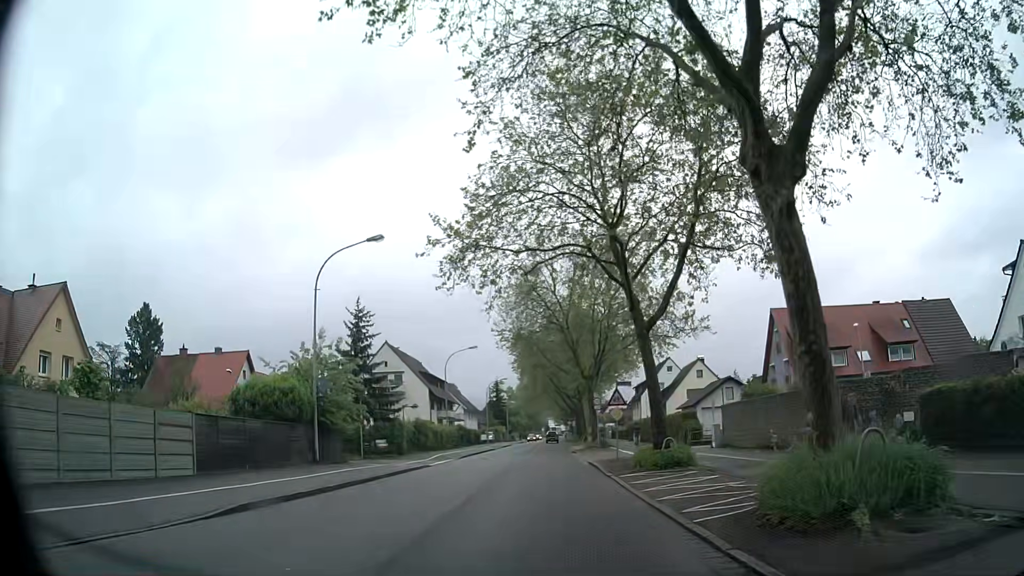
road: secondary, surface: asphalt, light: Day
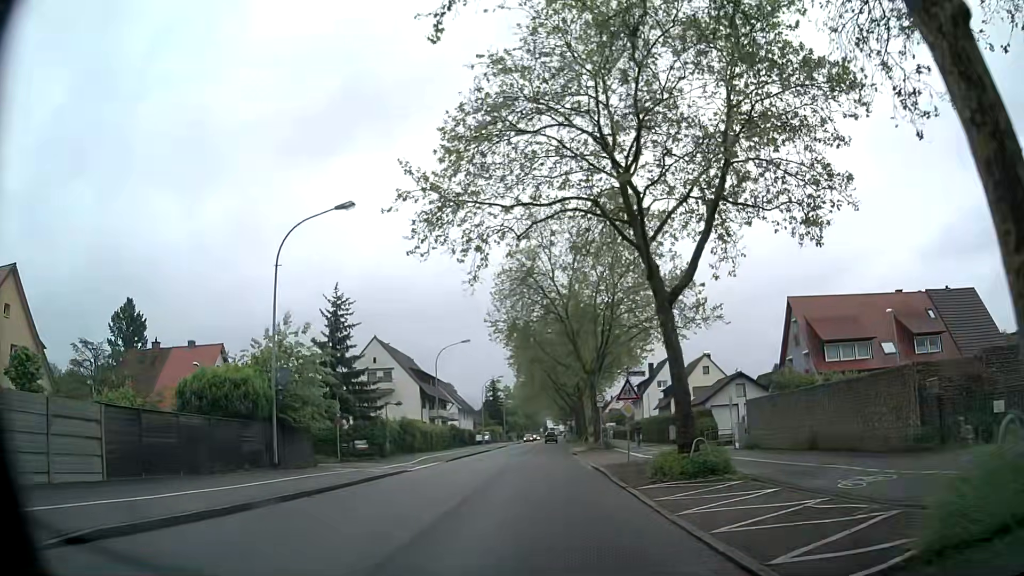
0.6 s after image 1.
(+0.1, +4.5) m; +1°
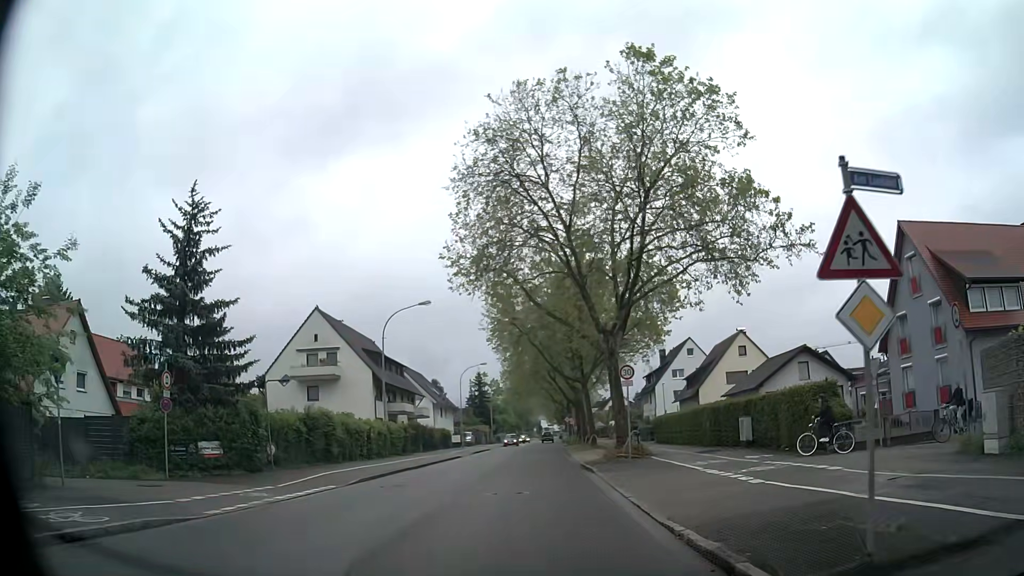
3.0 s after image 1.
(0.0, +17.9) m; 0°
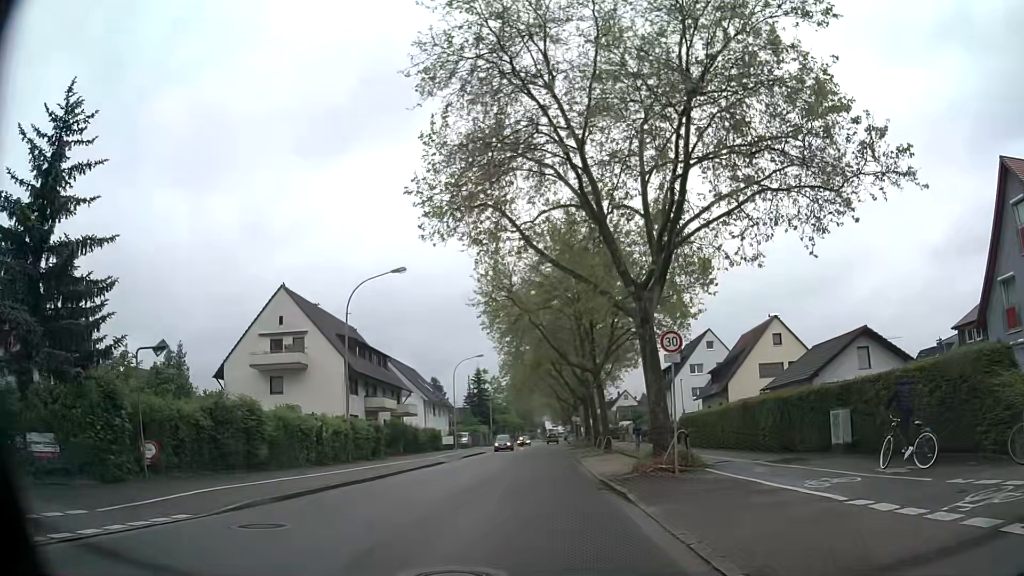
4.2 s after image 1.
(0.0, +9.0) m; 0°
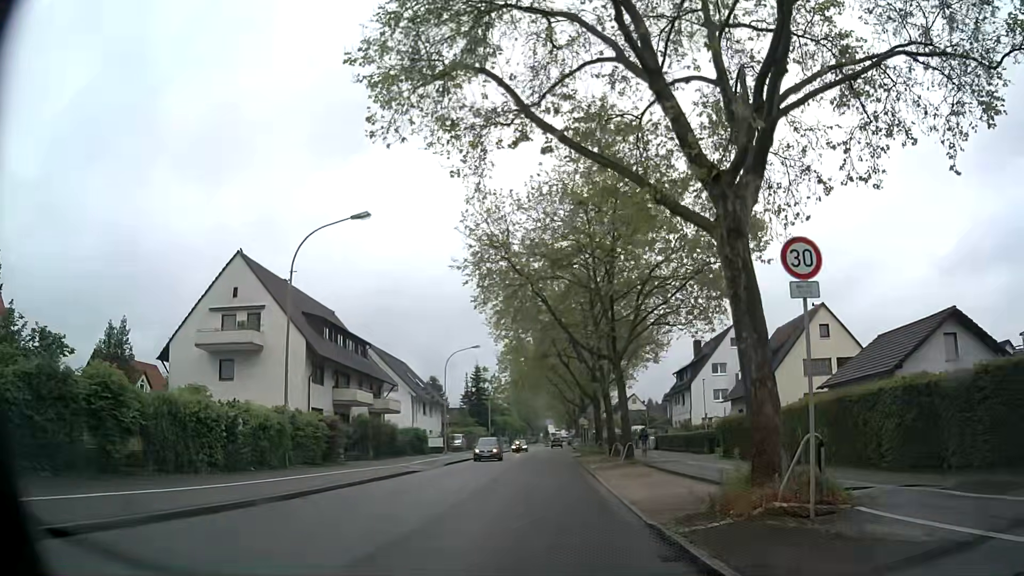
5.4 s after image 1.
(-0.1, +8.9) m; -1°
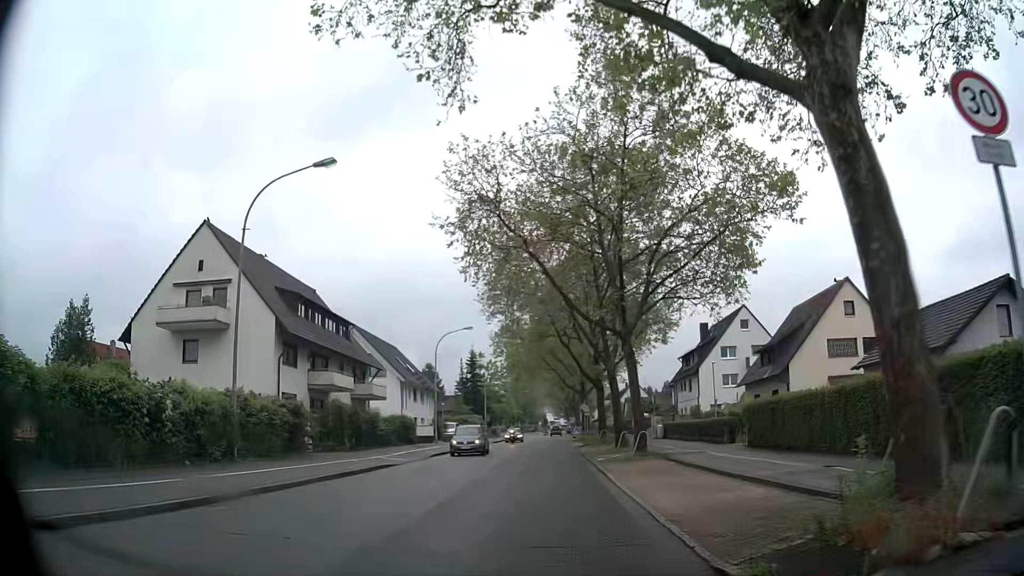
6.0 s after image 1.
(+0.1, +4.4) m; +1°
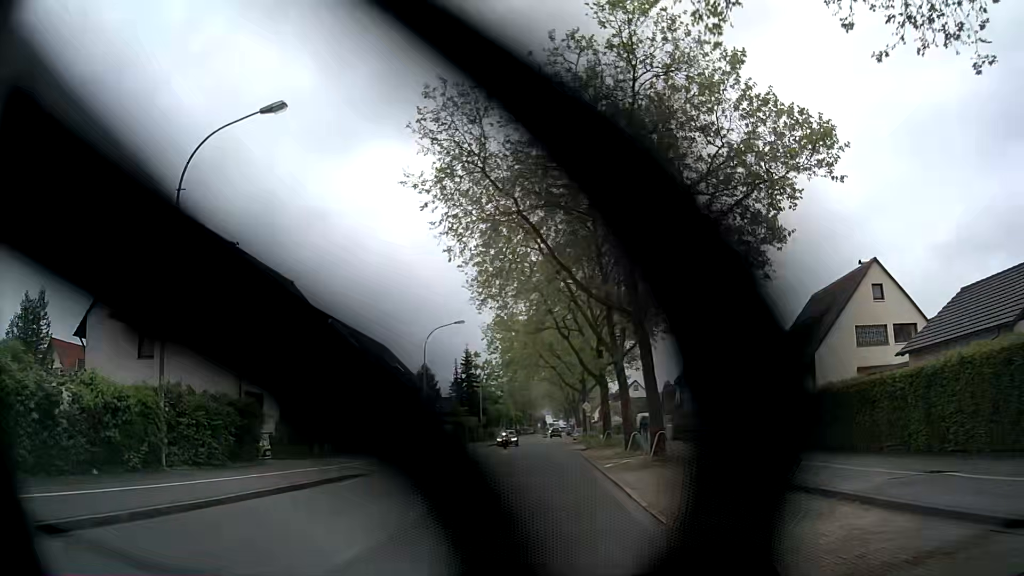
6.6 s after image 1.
(0.0, +4.5) m; -1°
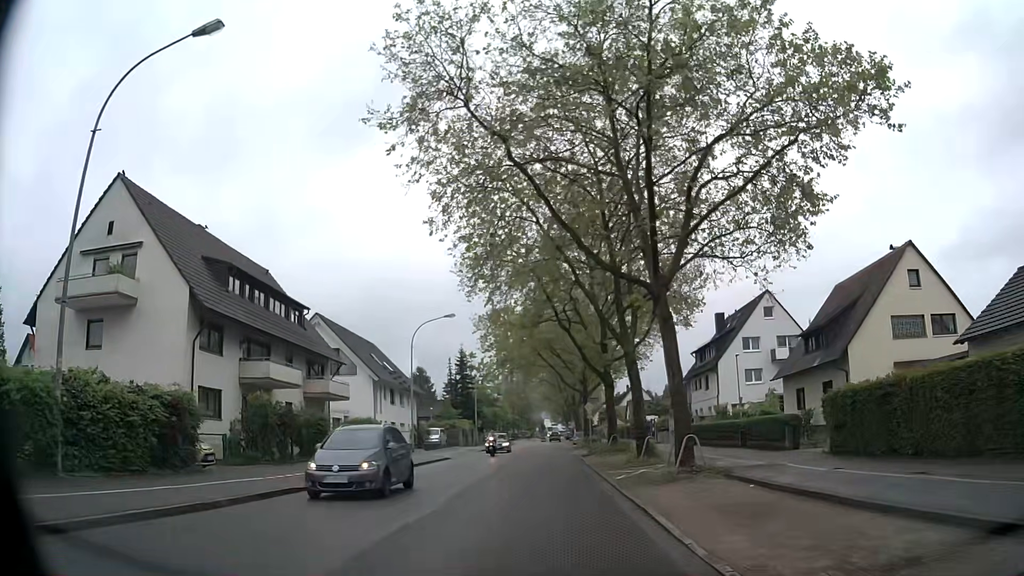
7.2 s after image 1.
(0.0, +4.5) m; 0°
(0, +10) (0, +20) (0, +30) (0, +40) (0, +50) (0, +60) (0, +70) (+1, +80) (+1, +90) (+1, +100) m
